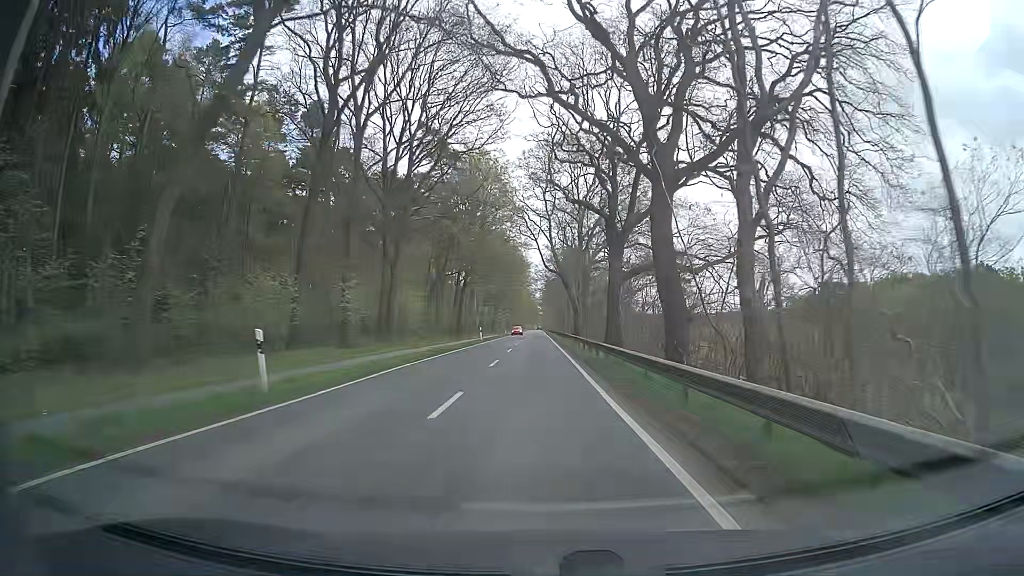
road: tertiary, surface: asphalt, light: Day
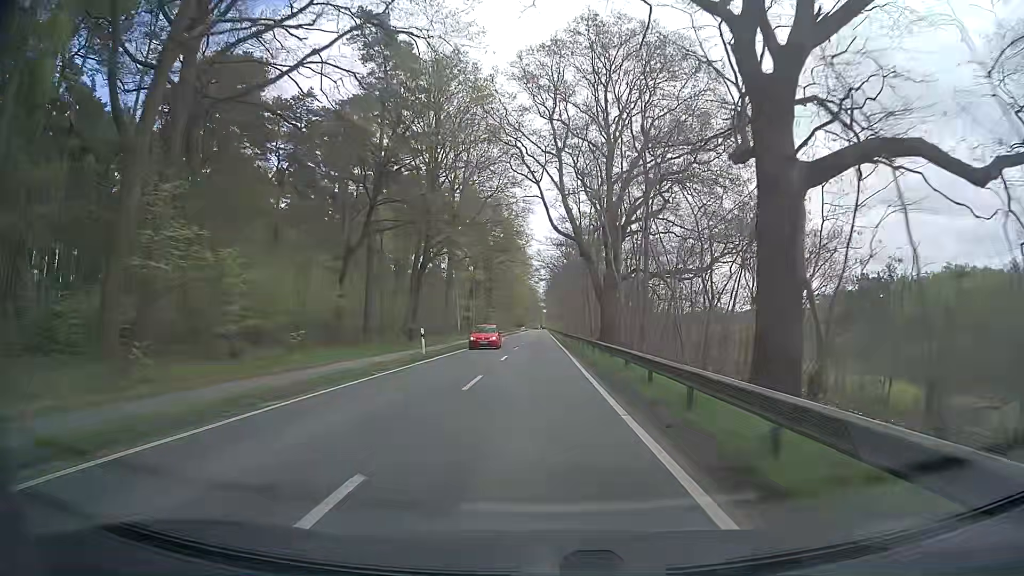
(-0.1, +32.4) m; +1°
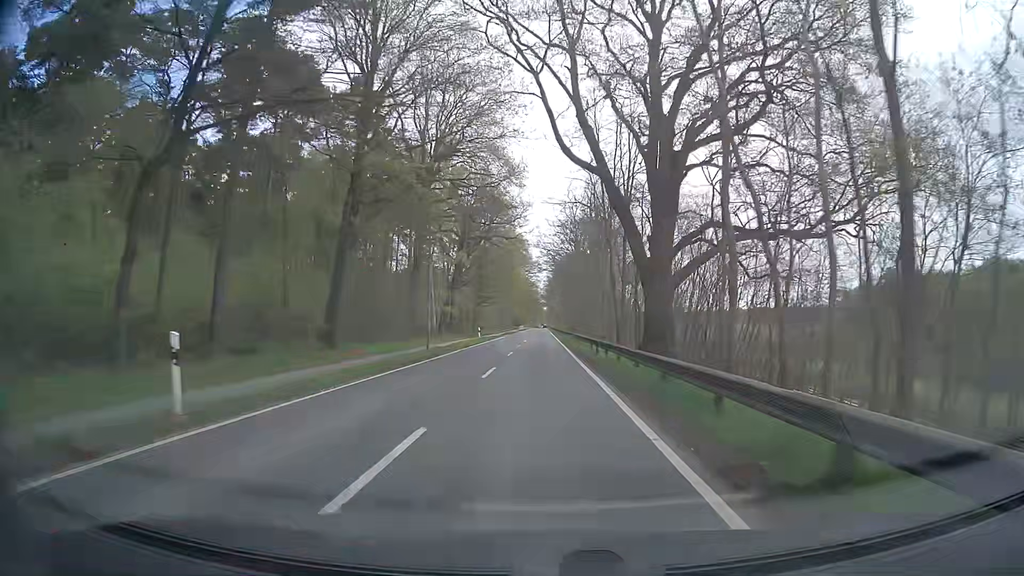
(-0.4, +21.6) m; -1°
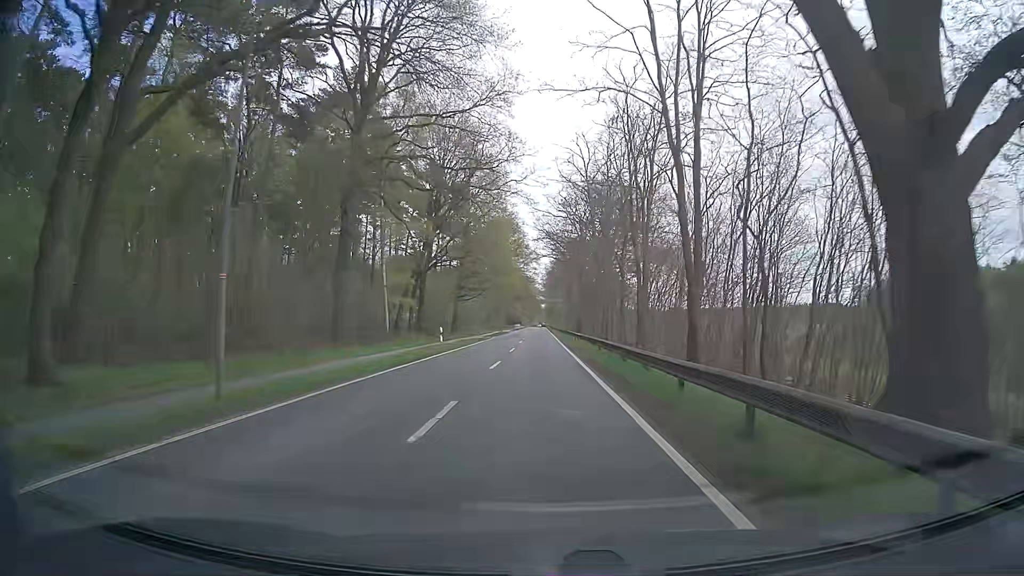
(-0.1, +21.6) m; -1°
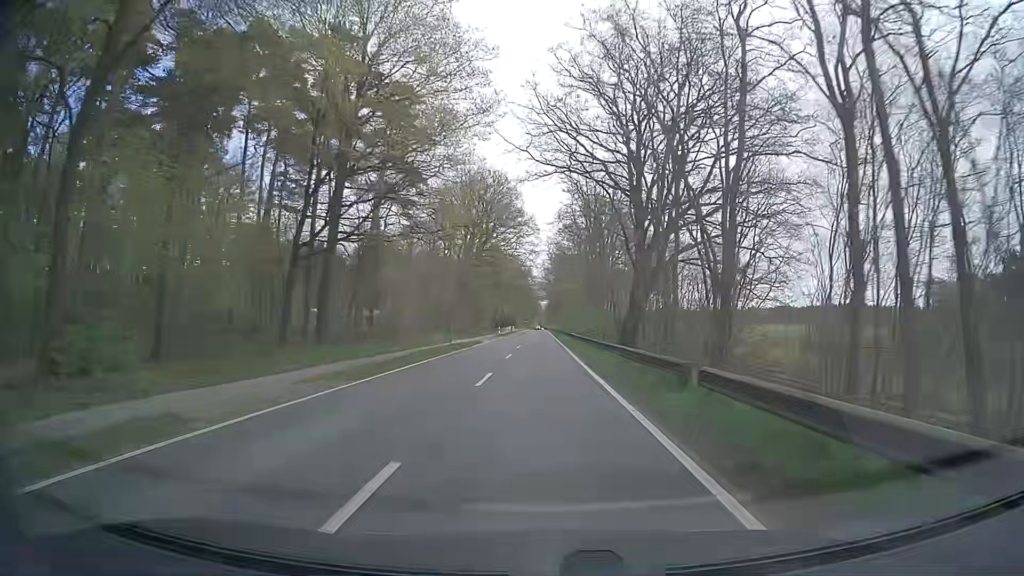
(+0.4, +54.0) m; 0°
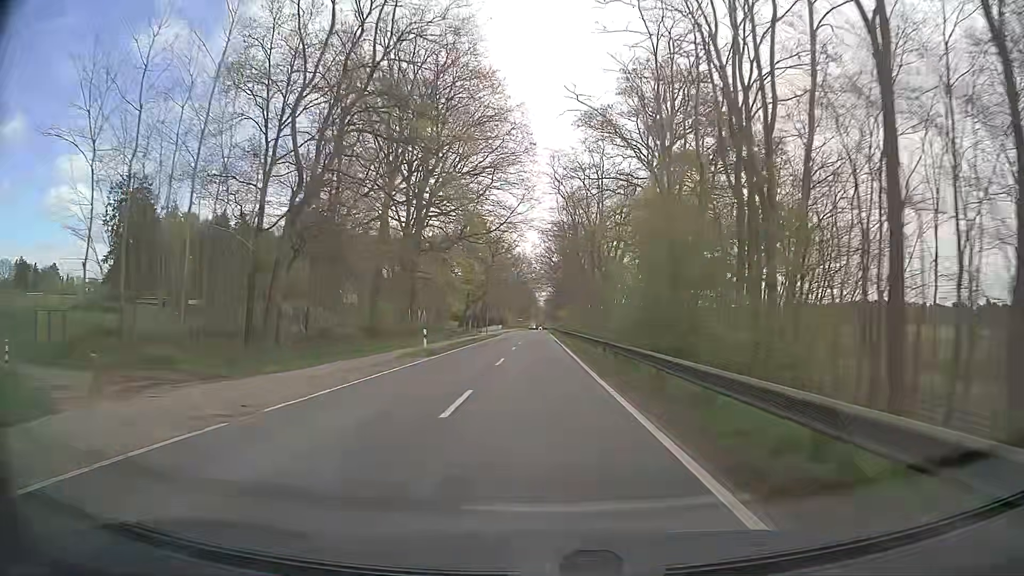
(+0.6, +54.0) m; 0°
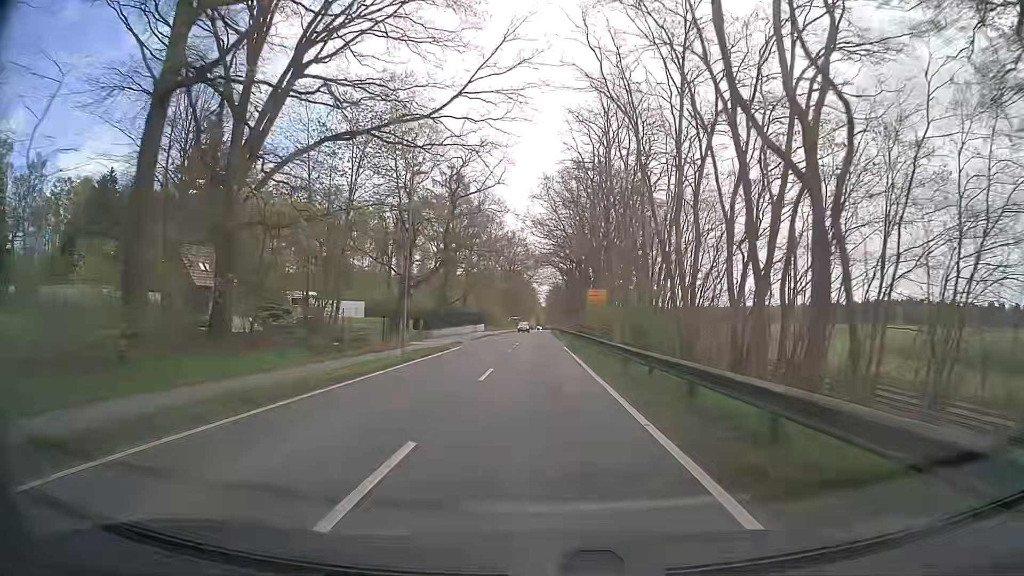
(+0.2, +43.1) m; 0°
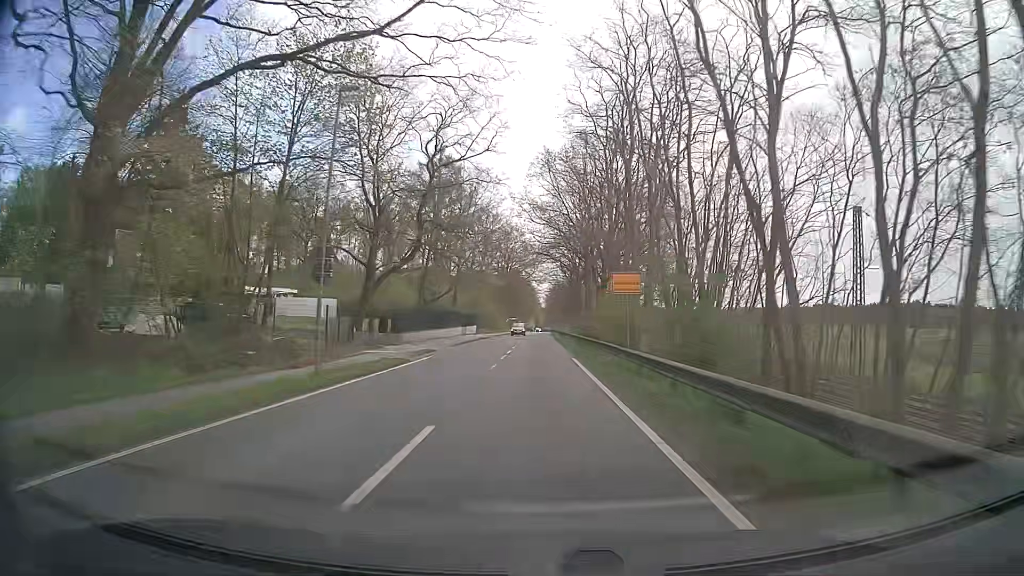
(+0.1, +10.8) m; 0°
(0, +10) (0, +20) (0, +30) (0, +40) (0, +50) (+1, +60) (+1, +70) (+1, +80) (+1, +90) (+1, +100) m
